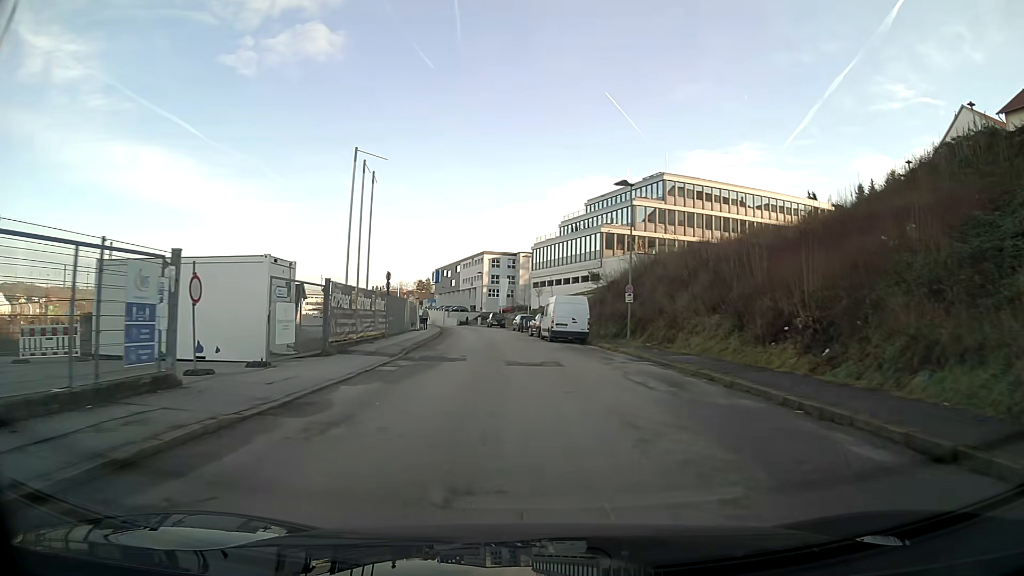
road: tertiary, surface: asphalt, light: Day
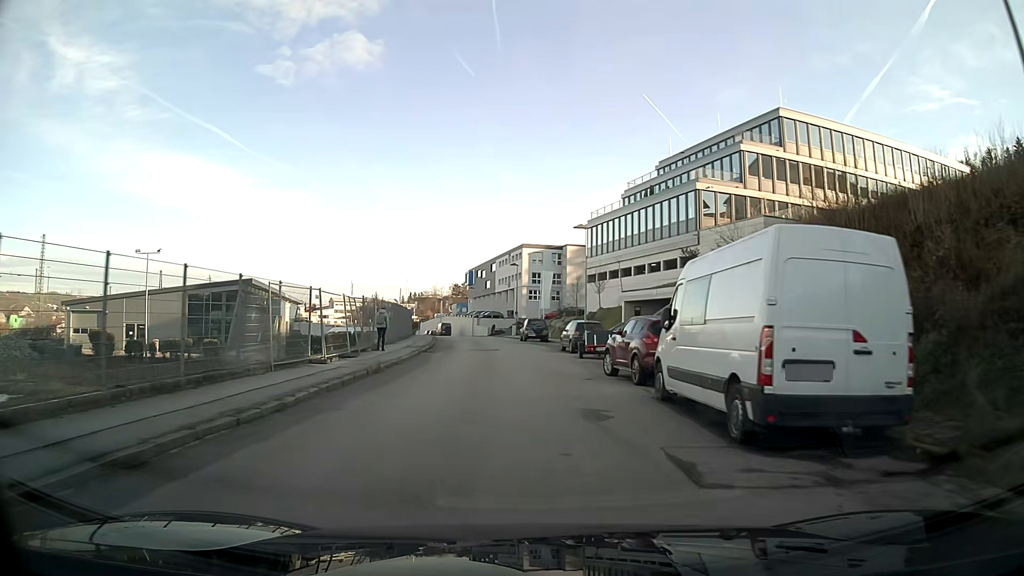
(-0.9, +28.0) m; -4°
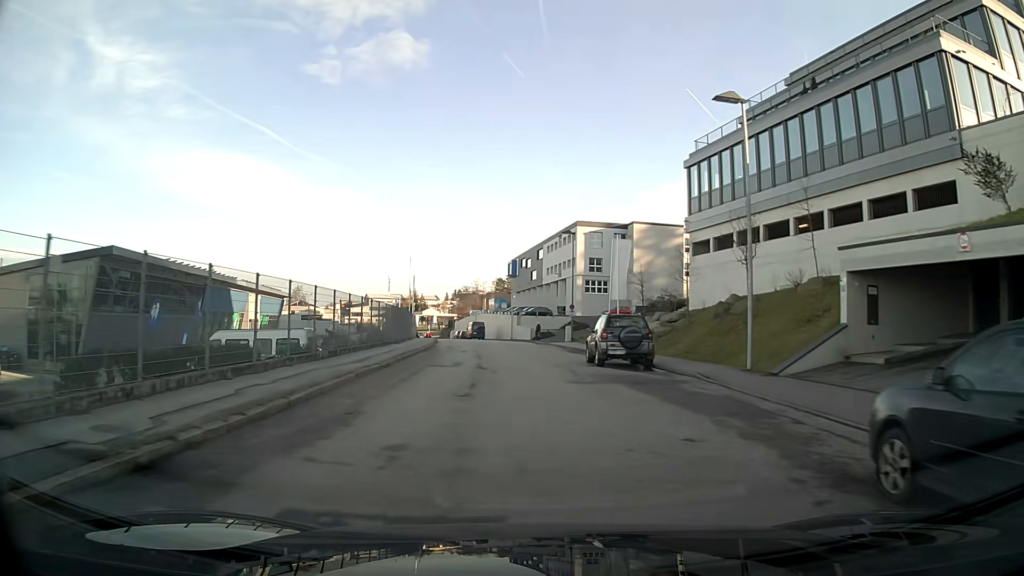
(-1.1, +27.5) m; -5°
